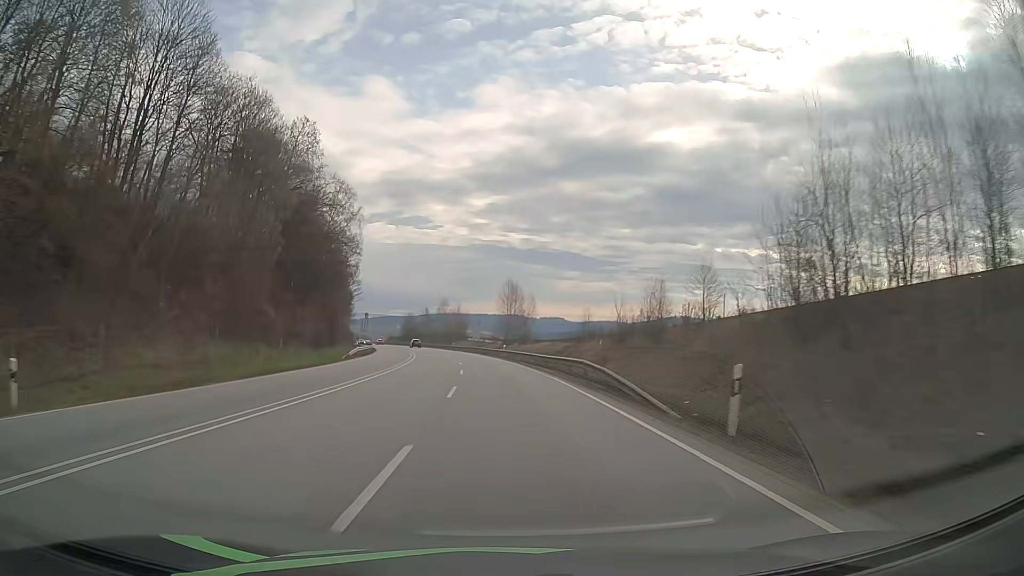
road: primary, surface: asphalt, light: Day
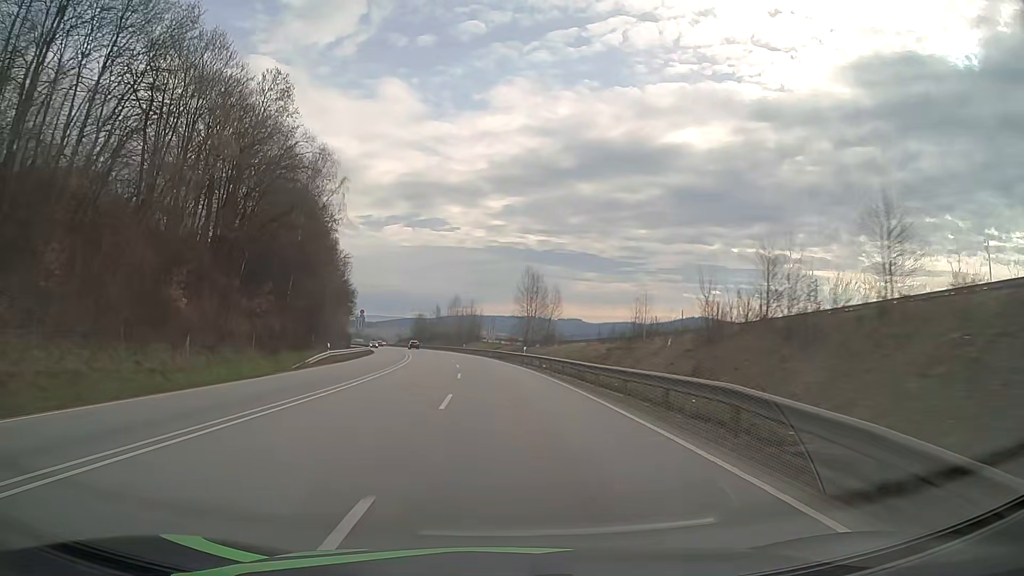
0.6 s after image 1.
(-0.2, +15.0) m; -1°
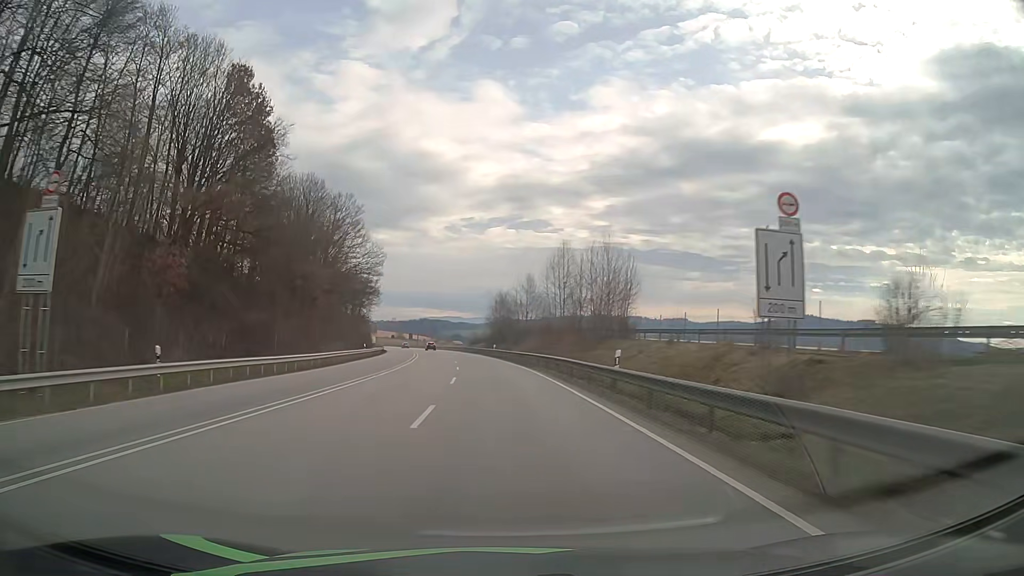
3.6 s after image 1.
(-6.0, +75.2) m; -9°
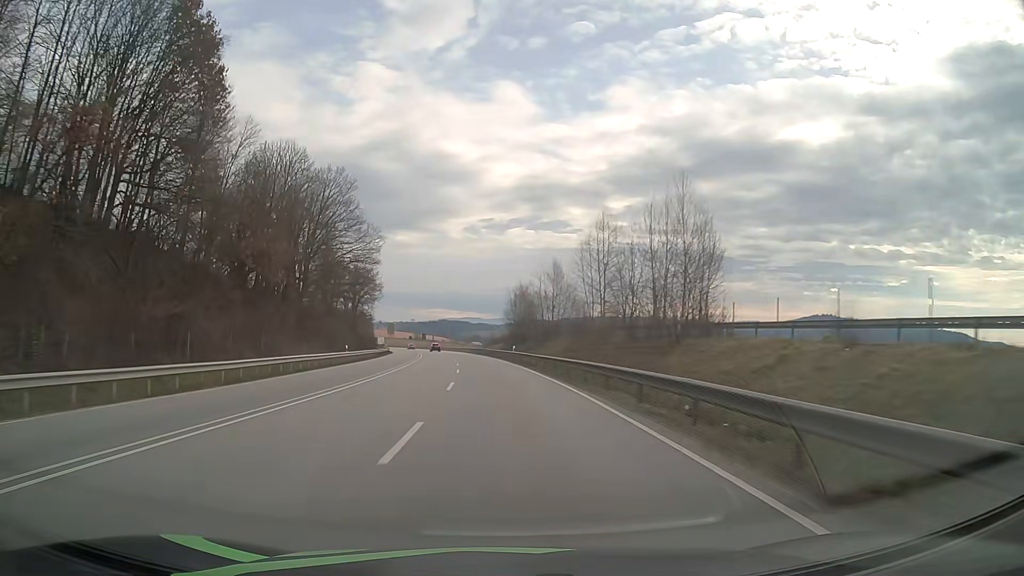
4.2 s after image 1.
(-0.2, +15.2) m; -2°
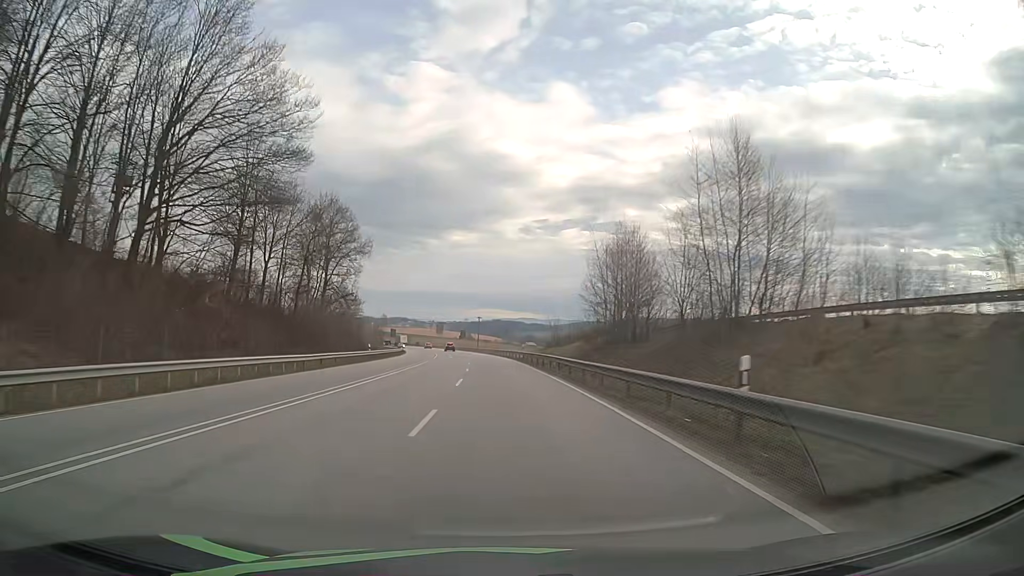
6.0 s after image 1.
(-1.9, +45.9) m; -5°
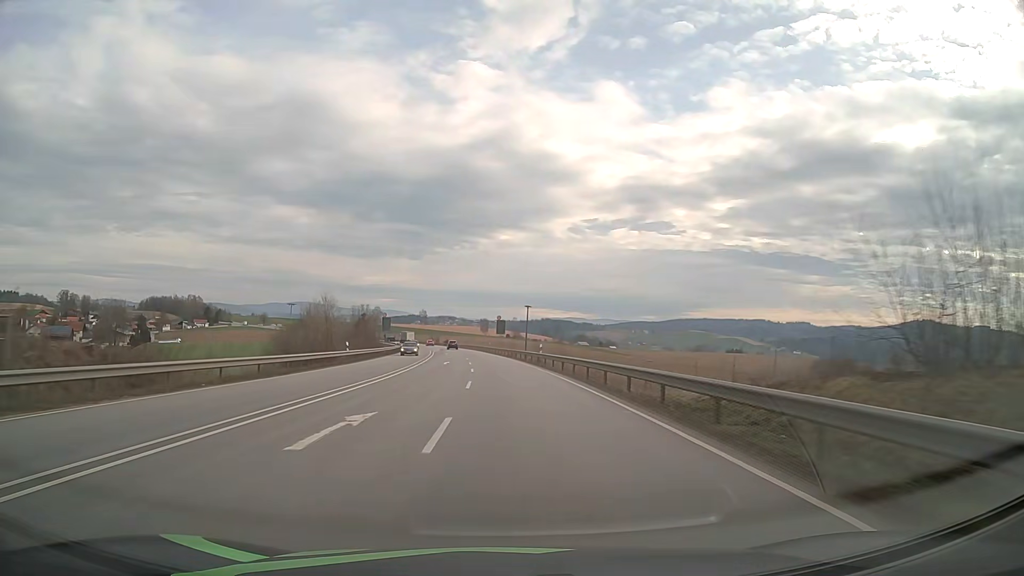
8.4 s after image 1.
(-2.3, +61.7) m; -4°
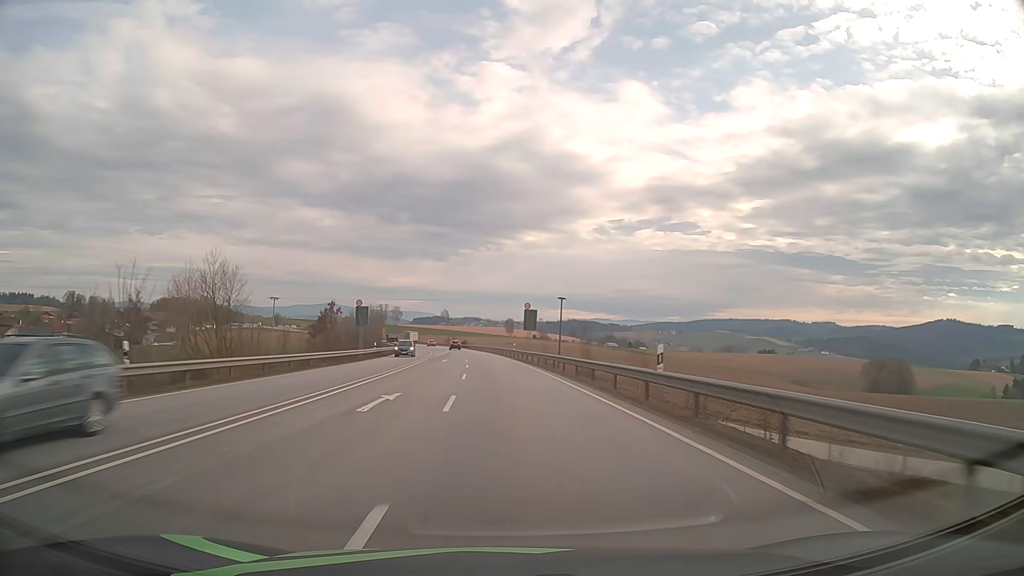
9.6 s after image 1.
(-0.5, +30.9) m; -2°
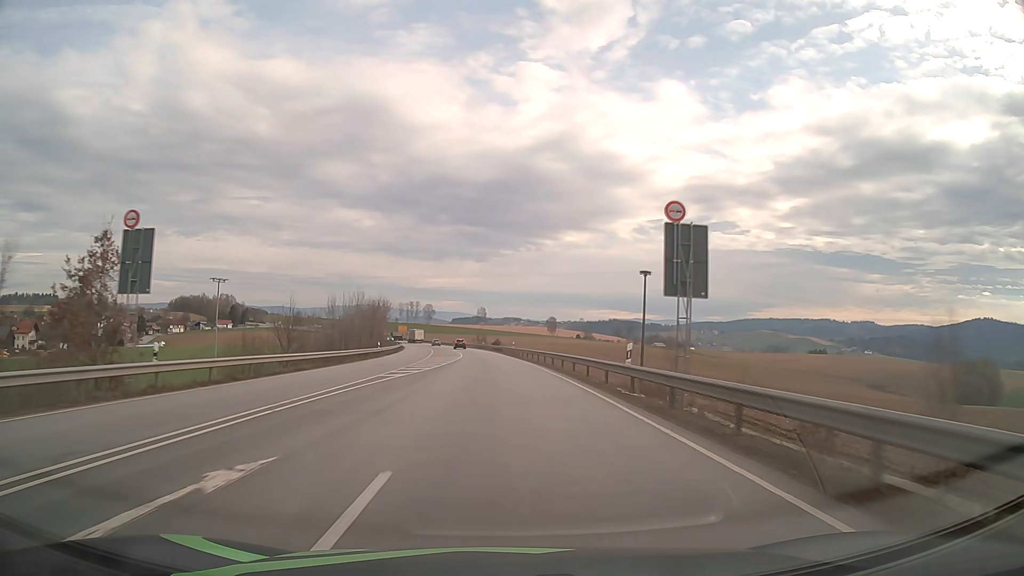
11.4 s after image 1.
(-1.4, +46.8) m; -3°
(0, +10) (0, +20) (-1, +30) (-1, +40) (-2, +50) (-2, +60) (-3, +70) (-4, +80) (-5, +90) (-6, +100) m
